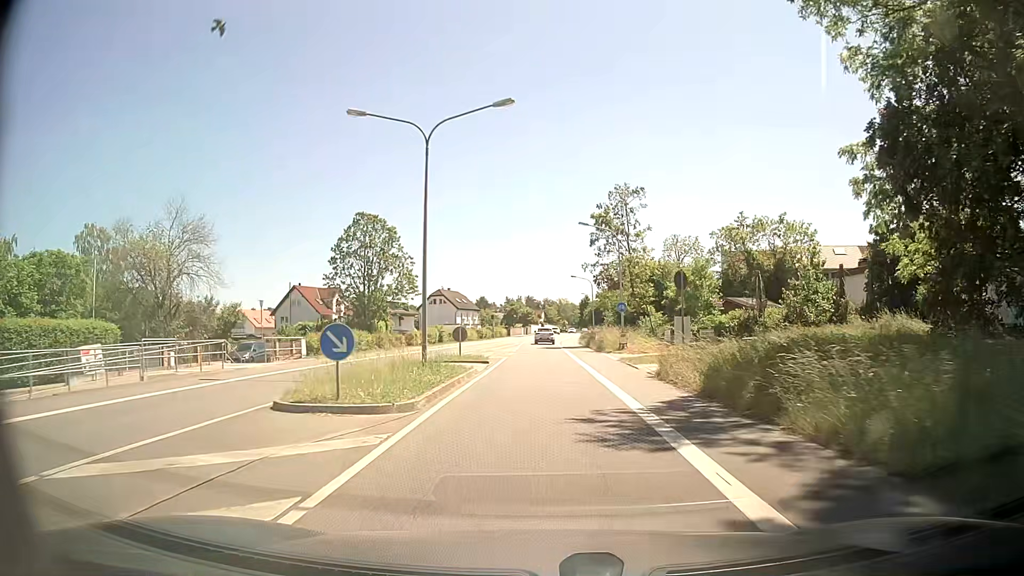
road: primary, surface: asphalt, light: Day
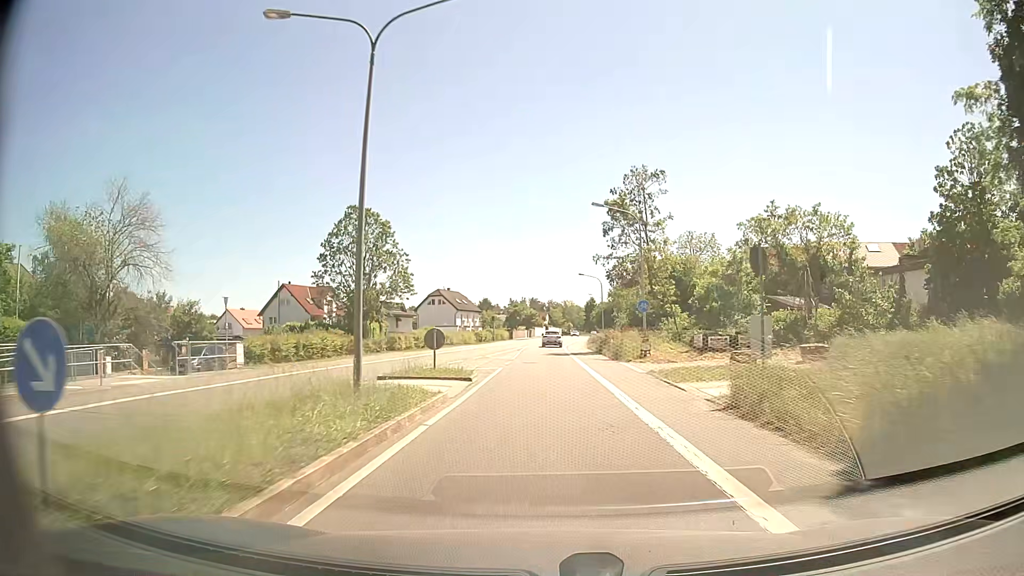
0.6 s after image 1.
(0.0, +7.1) m; 0°
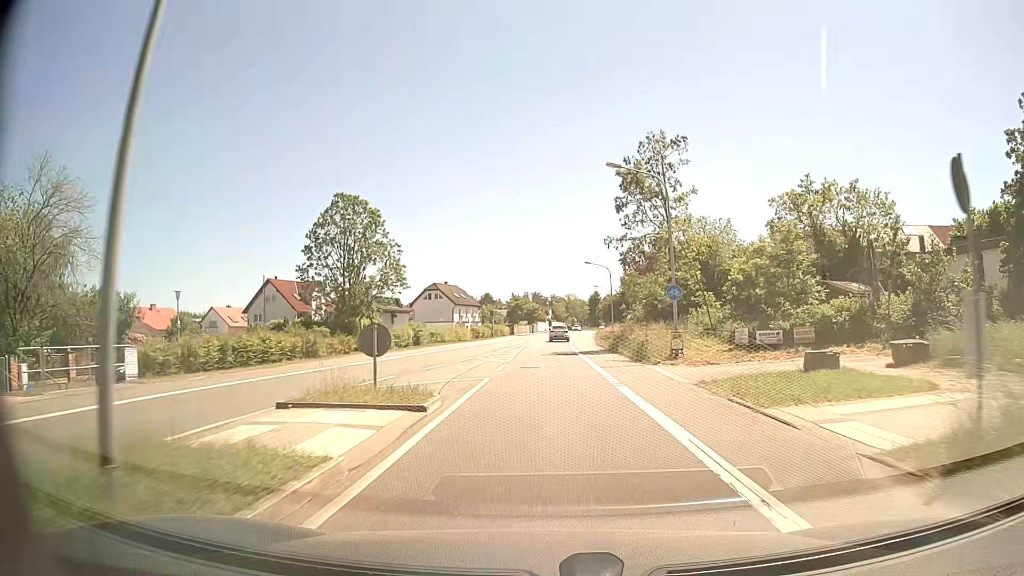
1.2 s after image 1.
(0.0, +7.1) m; -1°
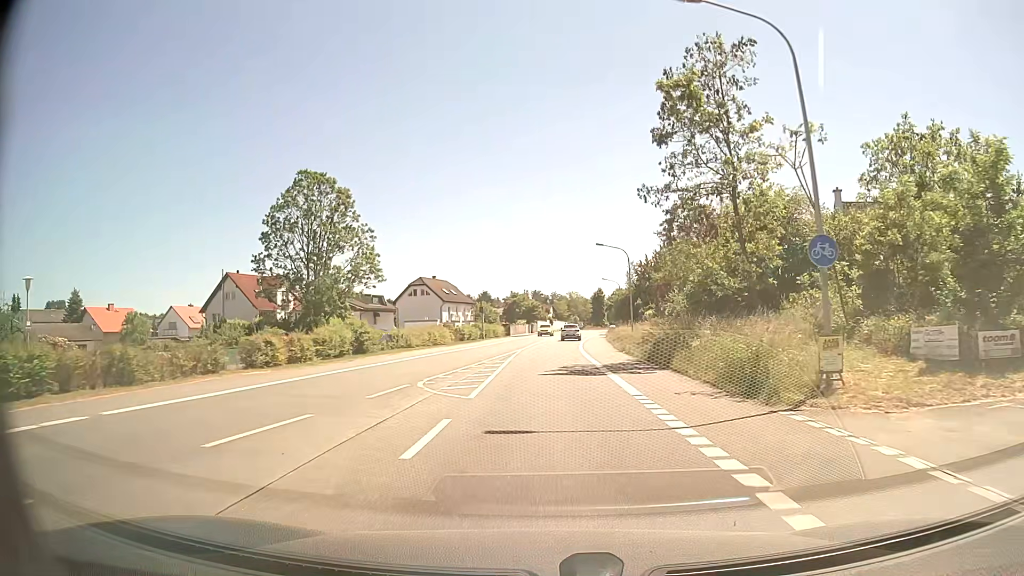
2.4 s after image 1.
(0.0, +14.1) m; 0°
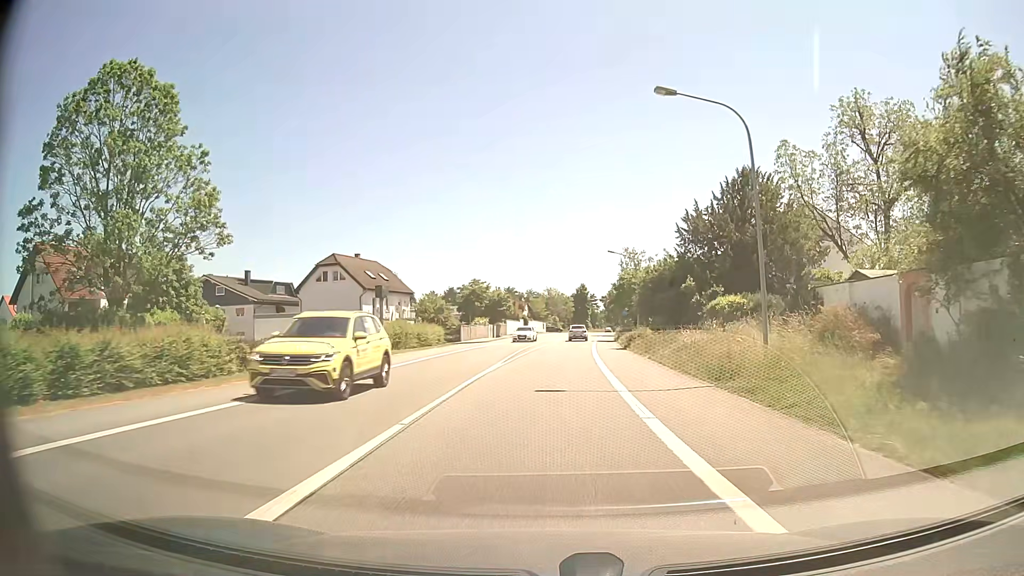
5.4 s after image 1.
(+0.3, +35.2) m; +2°
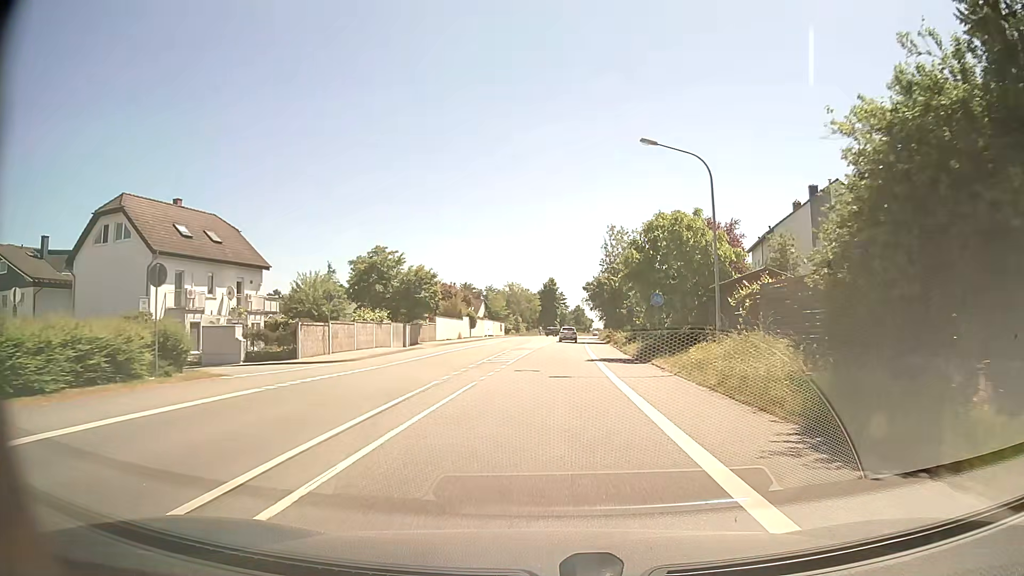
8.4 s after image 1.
(+0.8, +35.0) m; +3°
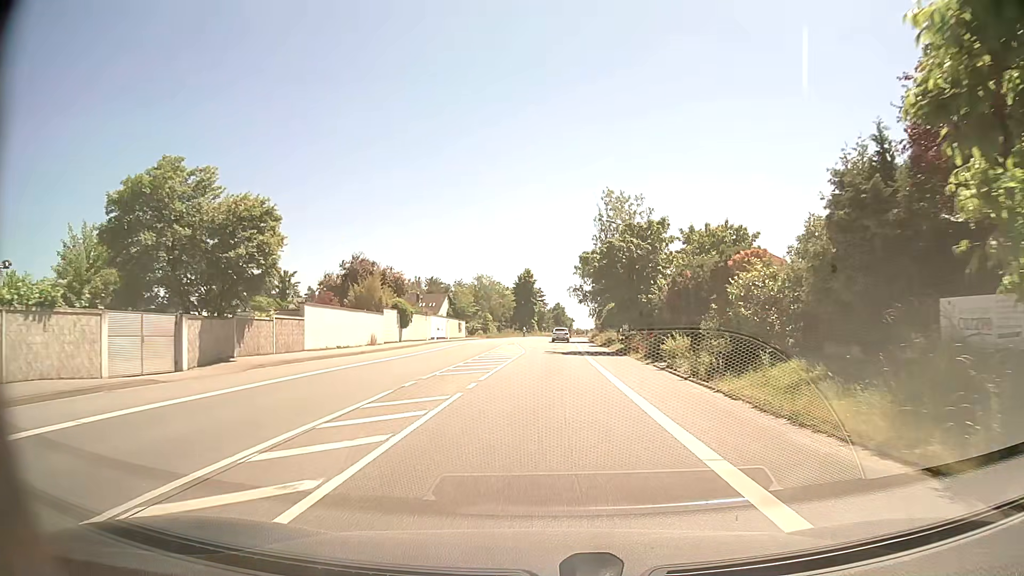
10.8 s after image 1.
(+0.5, +27.8) m; +2°
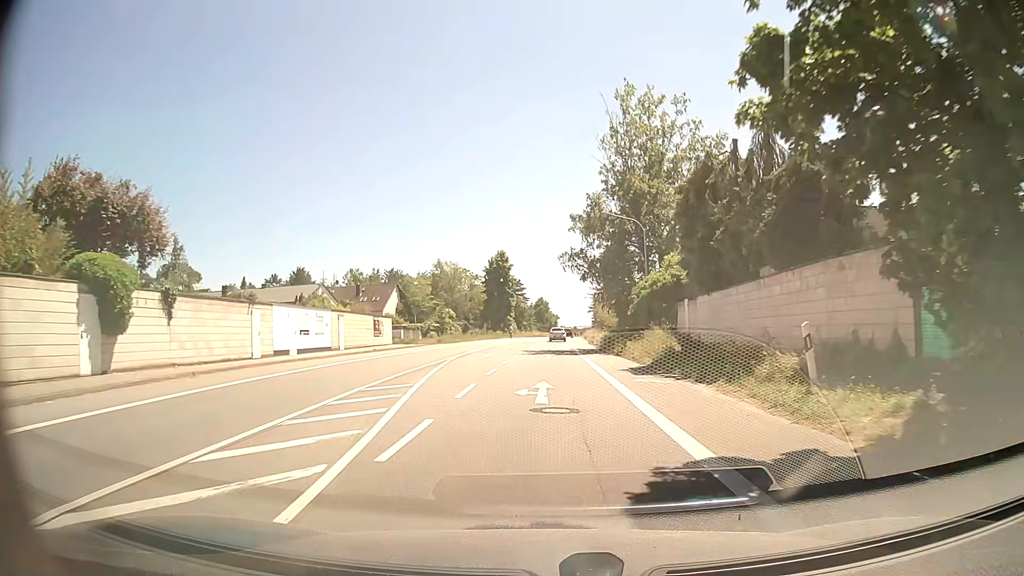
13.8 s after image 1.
(+0.5, +34.7) m; +1°
(0, +10) (0, +20) (0, +30) (+1, +40) (+1, +50) (+1, +60) (+1, +70) (+2, +80) (+2, +90) (+3, +100) m
